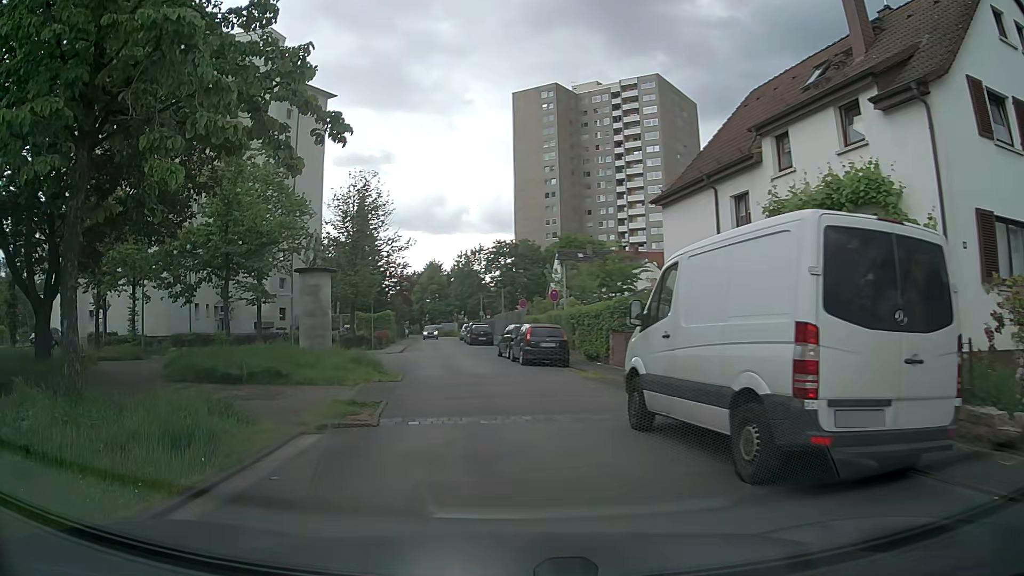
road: residential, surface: asphalt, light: Day
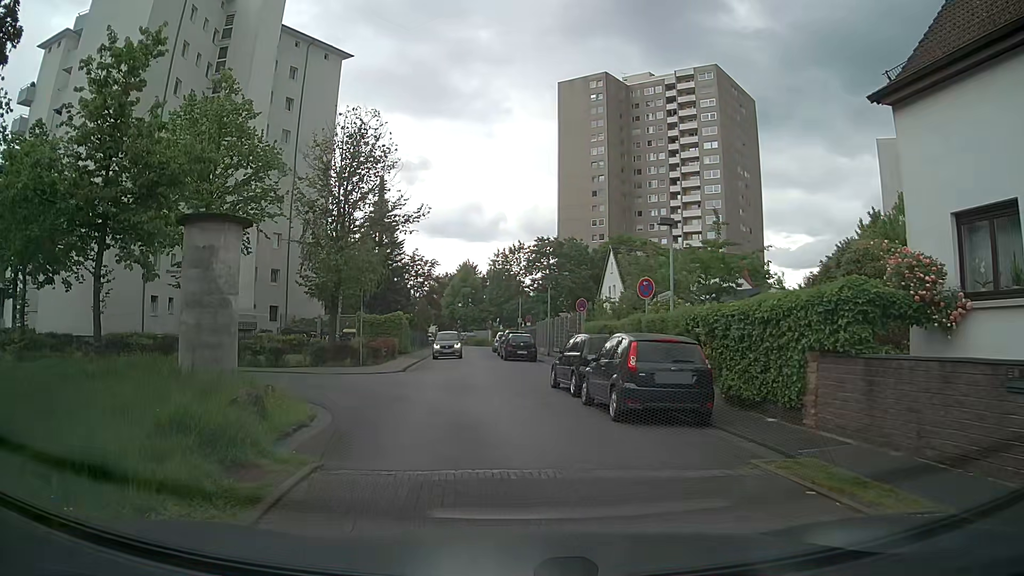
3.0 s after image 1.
(-0.6, +12.6) m; -2°
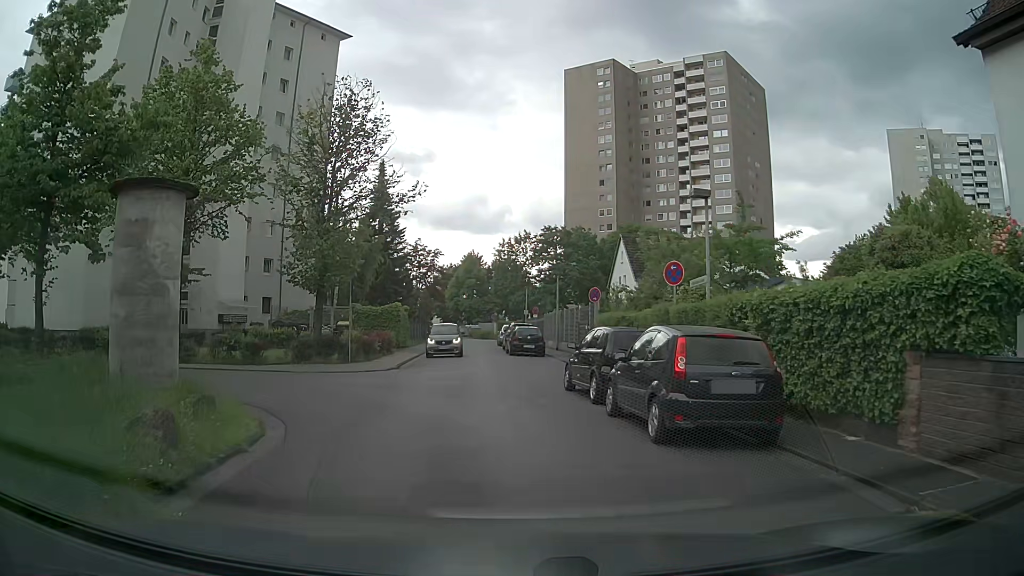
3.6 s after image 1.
(0.0, +2.8) m; 0°
